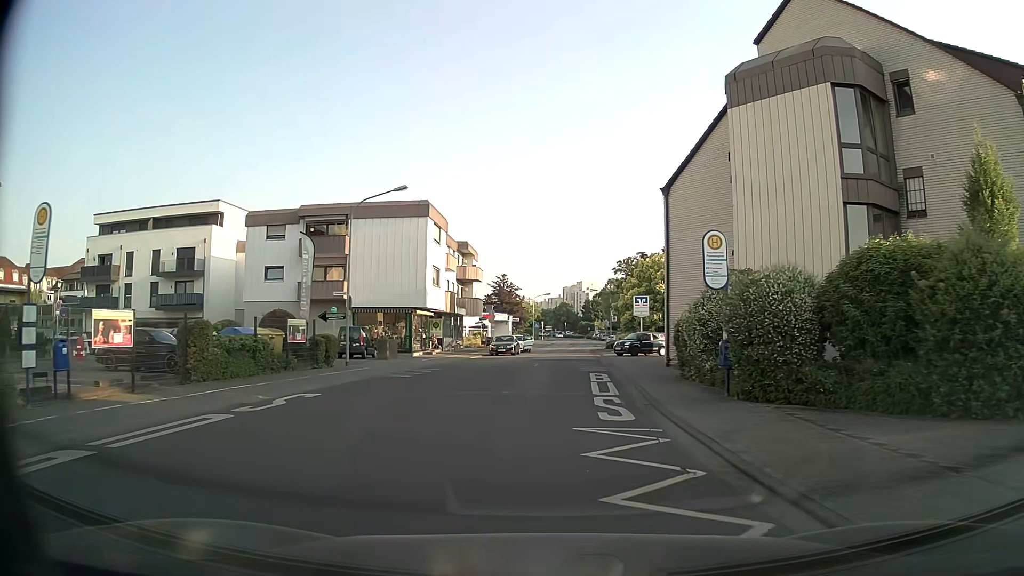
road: tertiary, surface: asphalt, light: Day
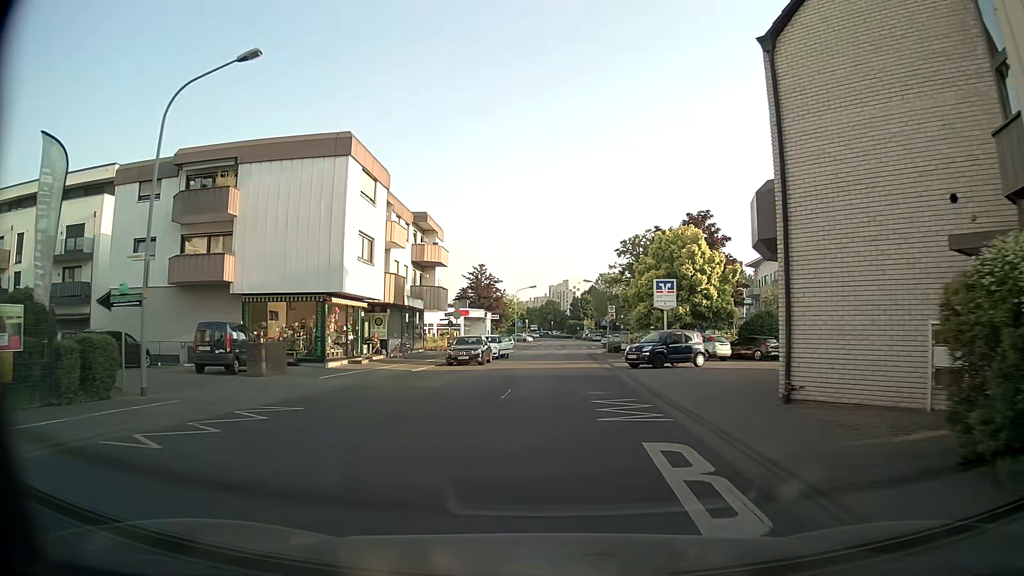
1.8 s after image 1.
(+0.2, +15.2) m; +1°
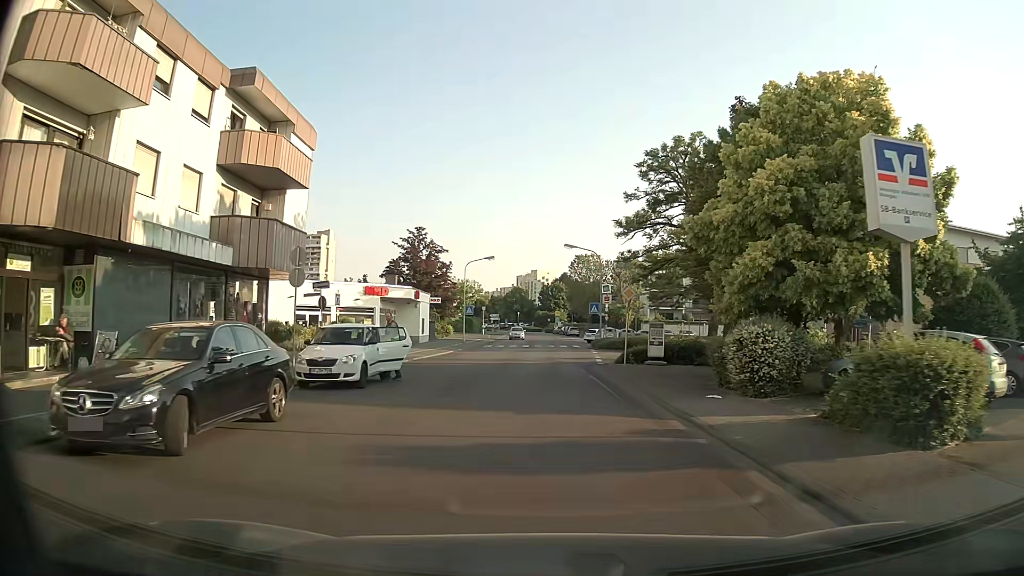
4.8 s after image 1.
(+0.7, +26.2) m; +4°
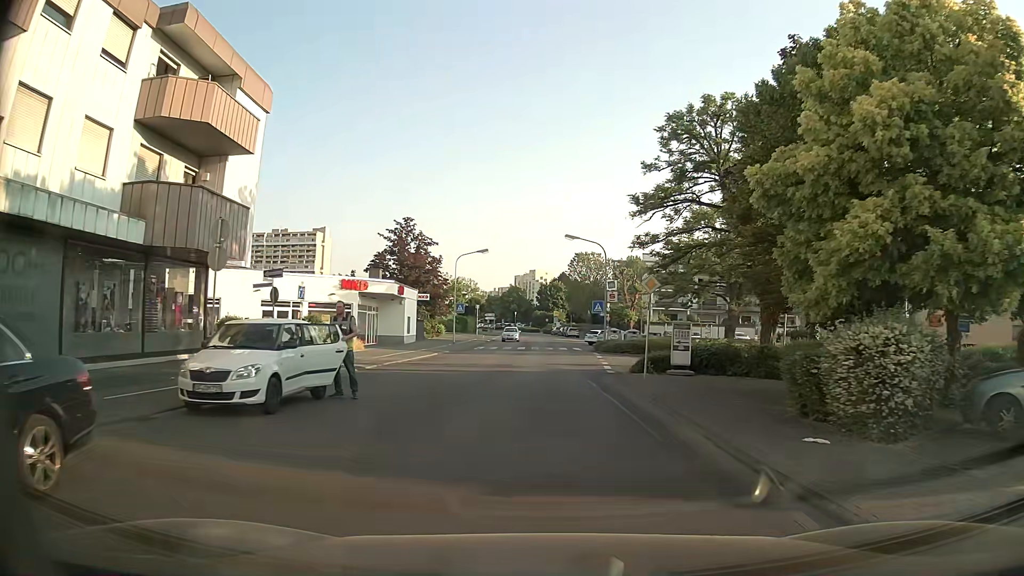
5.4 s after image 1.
(-0.1, +5.3) m; 0°
